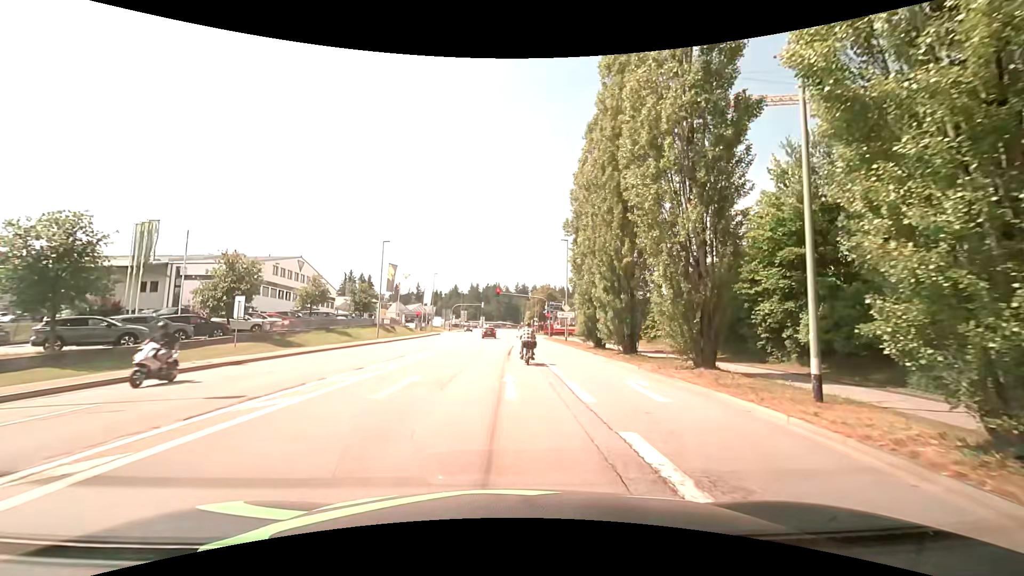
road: tertiary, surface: asphalt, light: Day
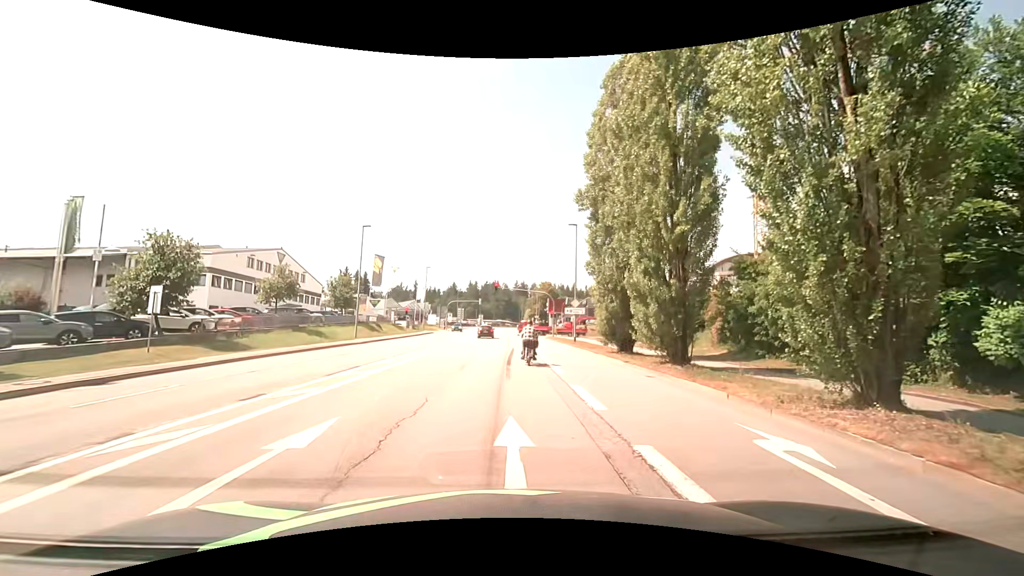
(-0.1, +7.0) m; 0°
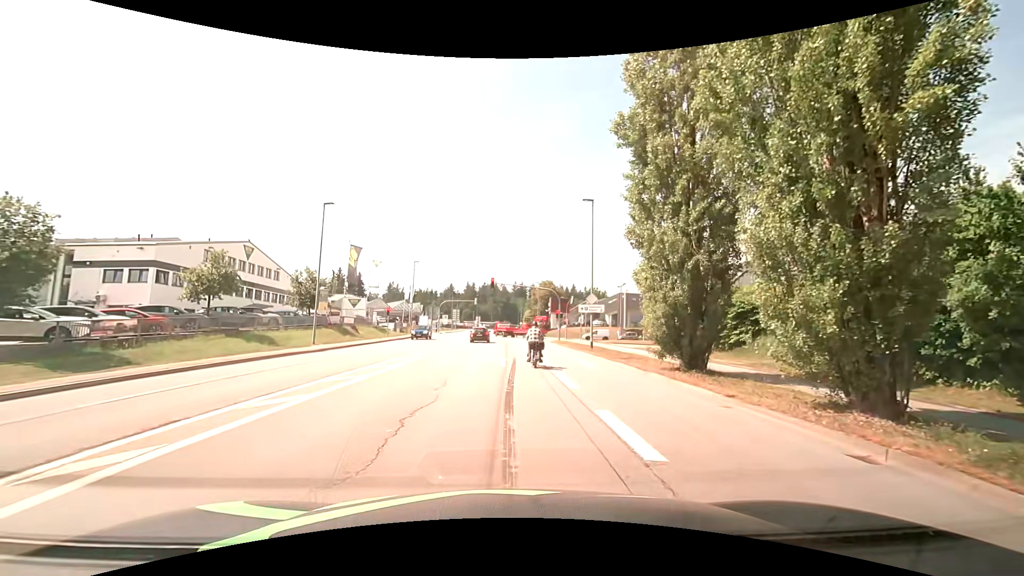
(0.0, +9.2) m; -1°
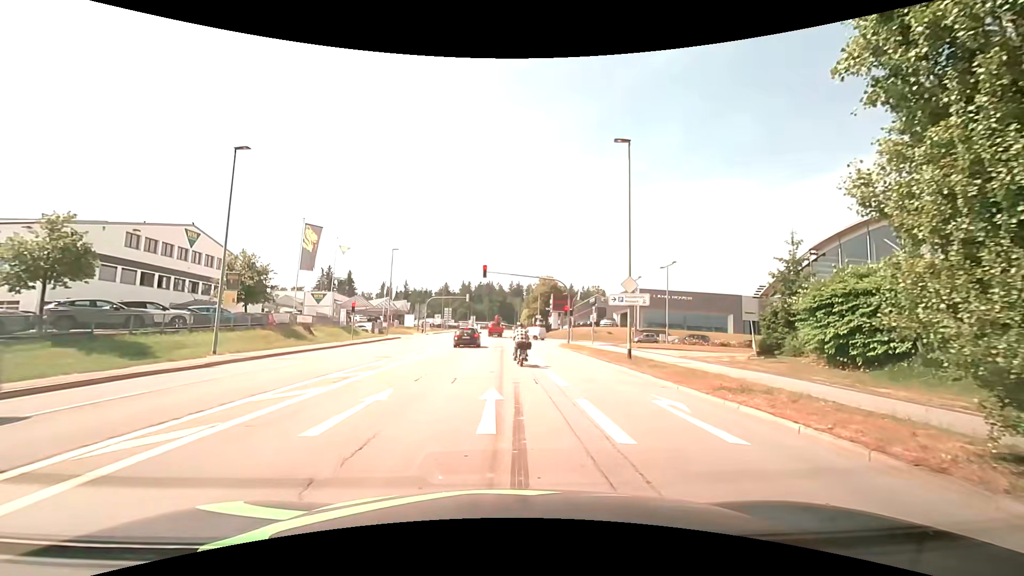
(+0.2, +11.3) m; +2°
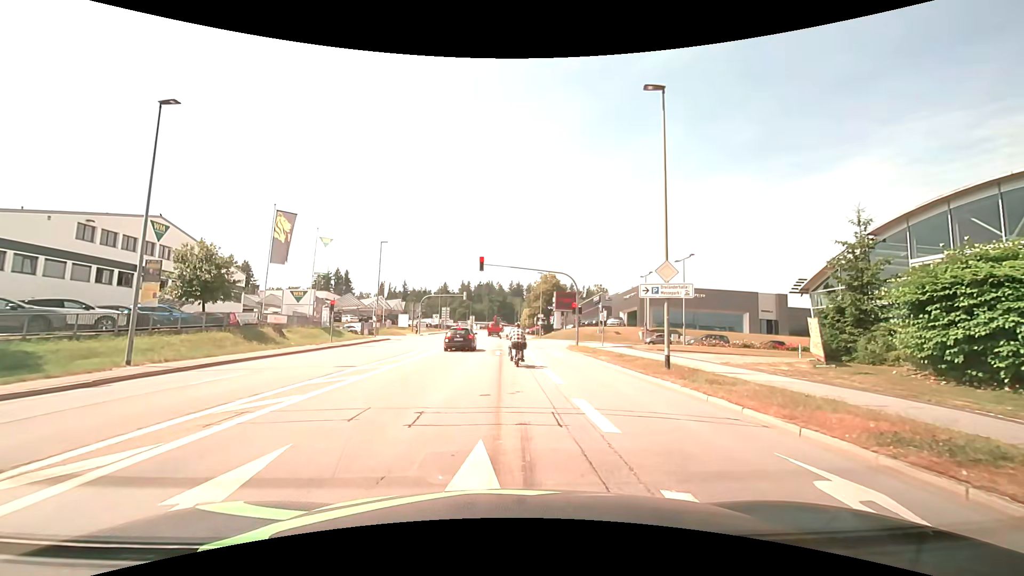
(0.0, +5.3) m; -1°
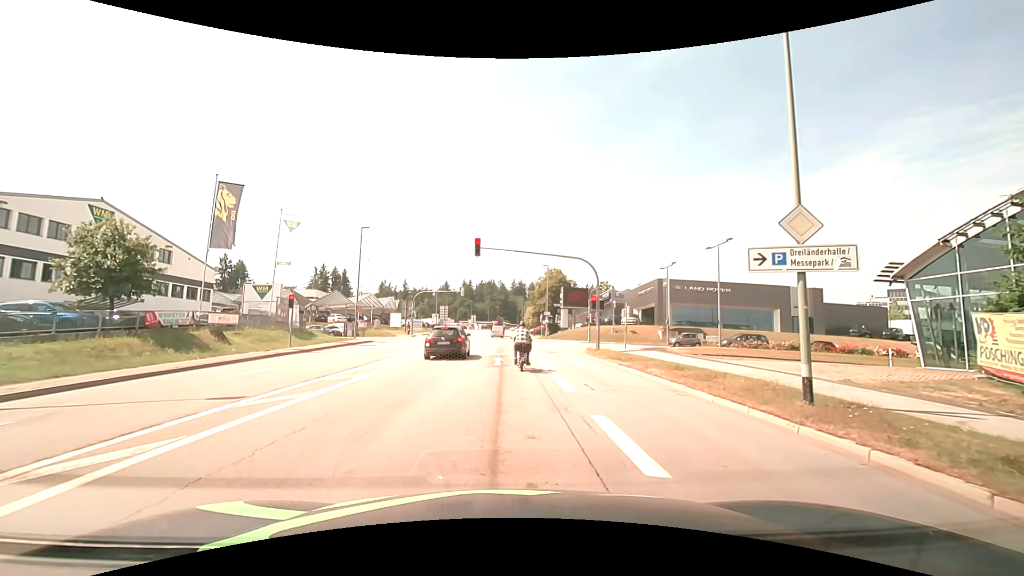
(+0.1, +7.9) m; 0°
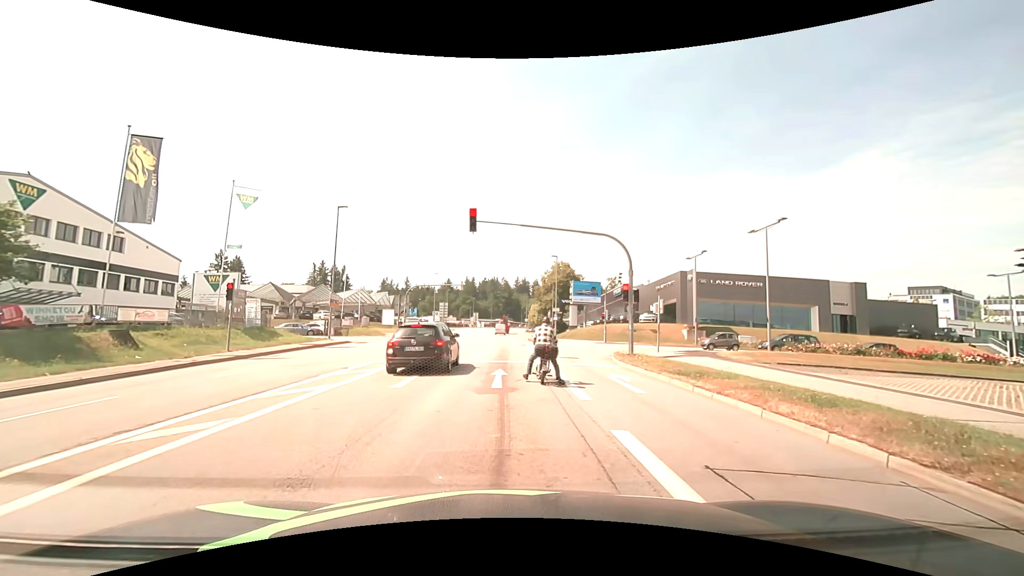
(0.0, +7.3) m; +1°
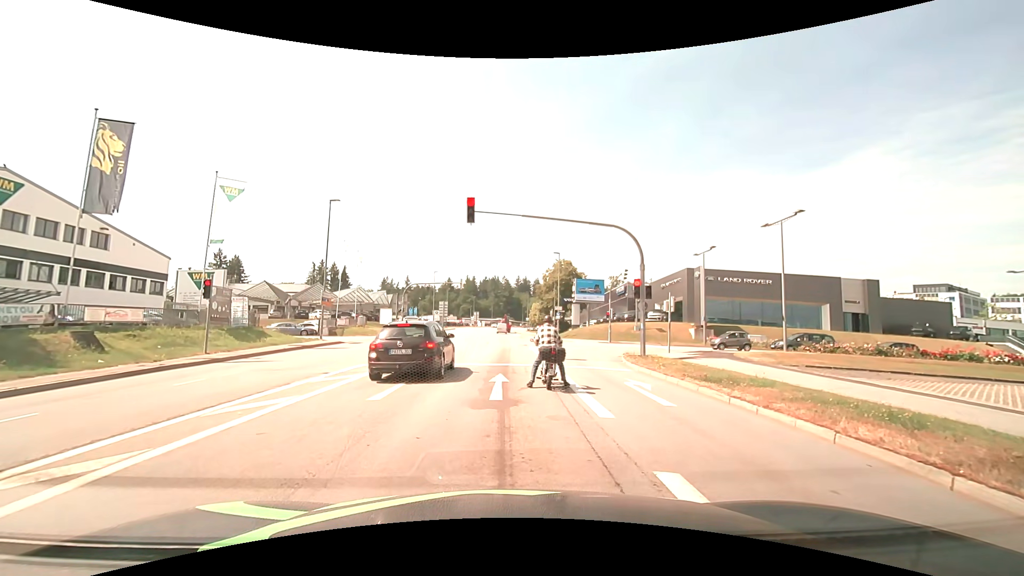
(0.0, +1.8) m; 0°
